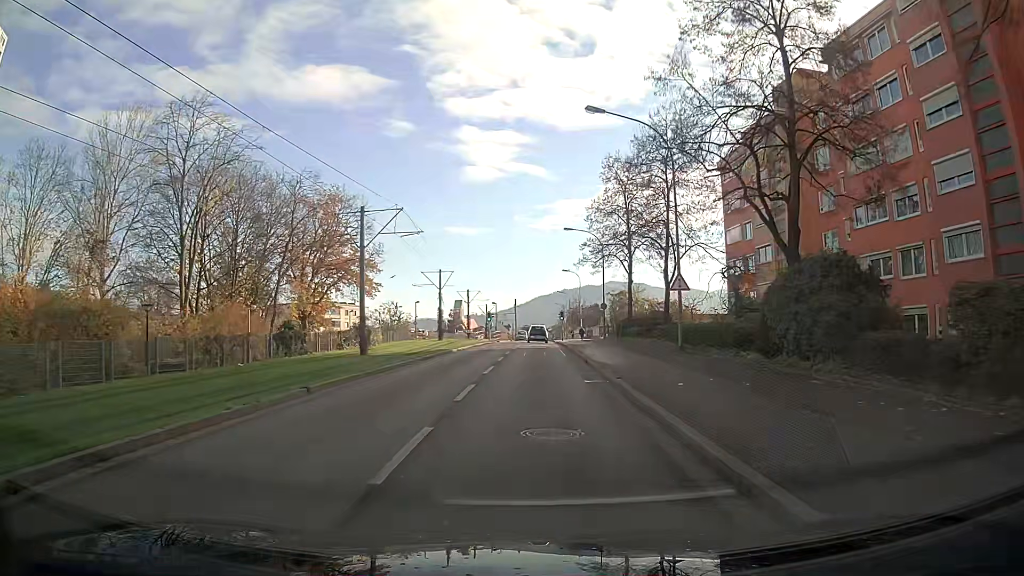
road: tertiary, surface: asphalt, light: Day
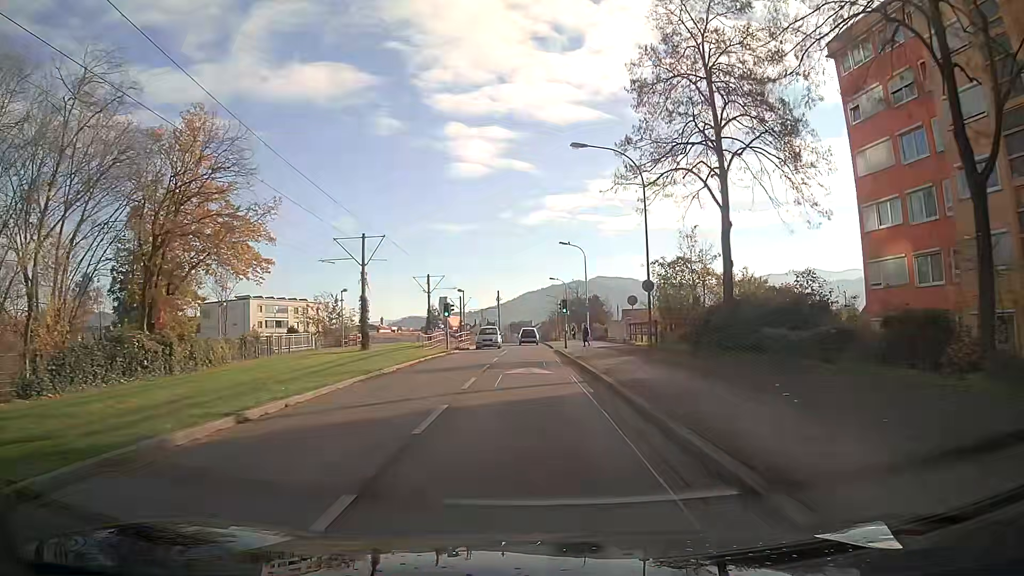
(+0.3, +27.4) m; +1°
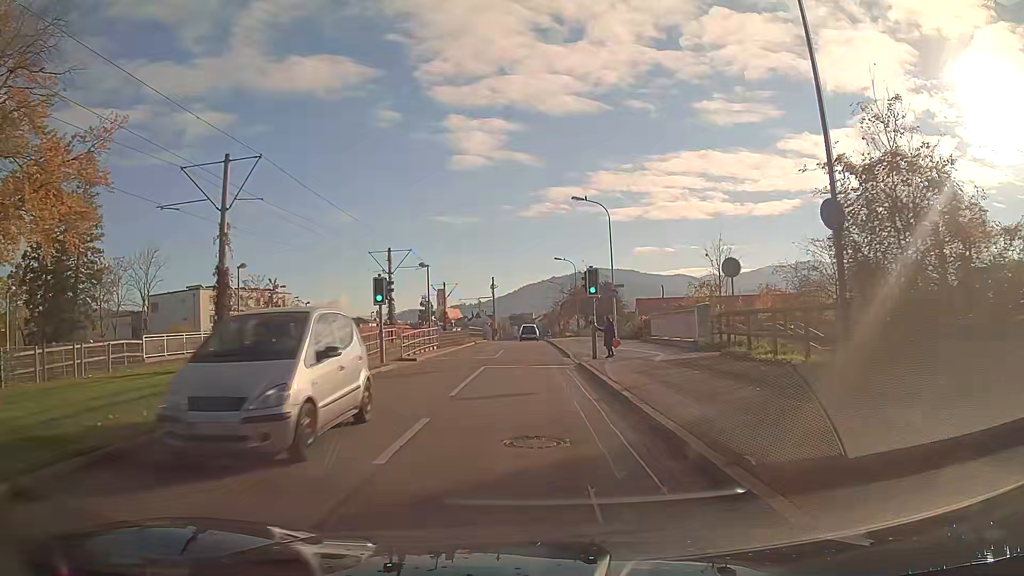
(0.0, +19.9) m; 0°
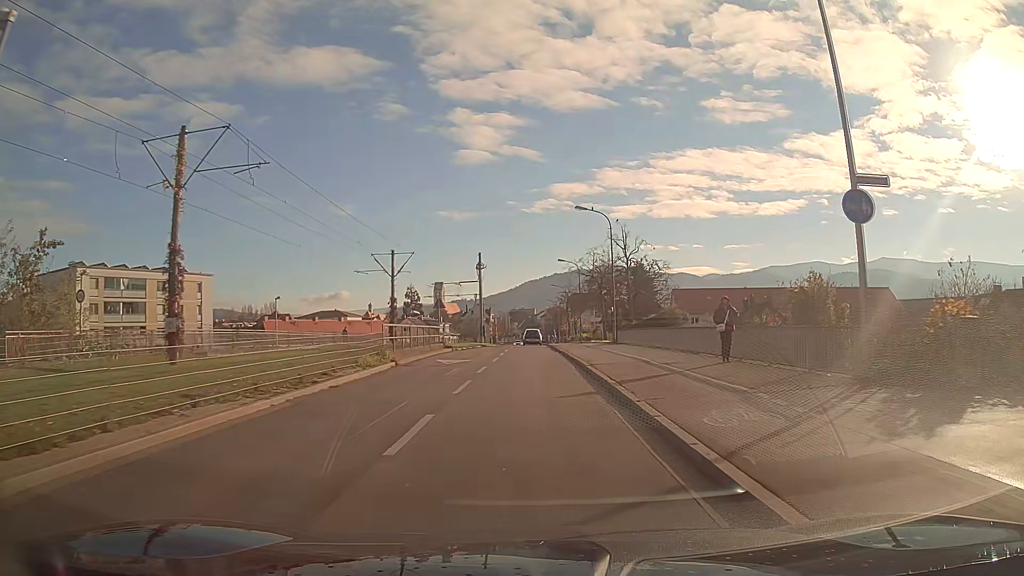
(+0.1, +32.9) m; 0°
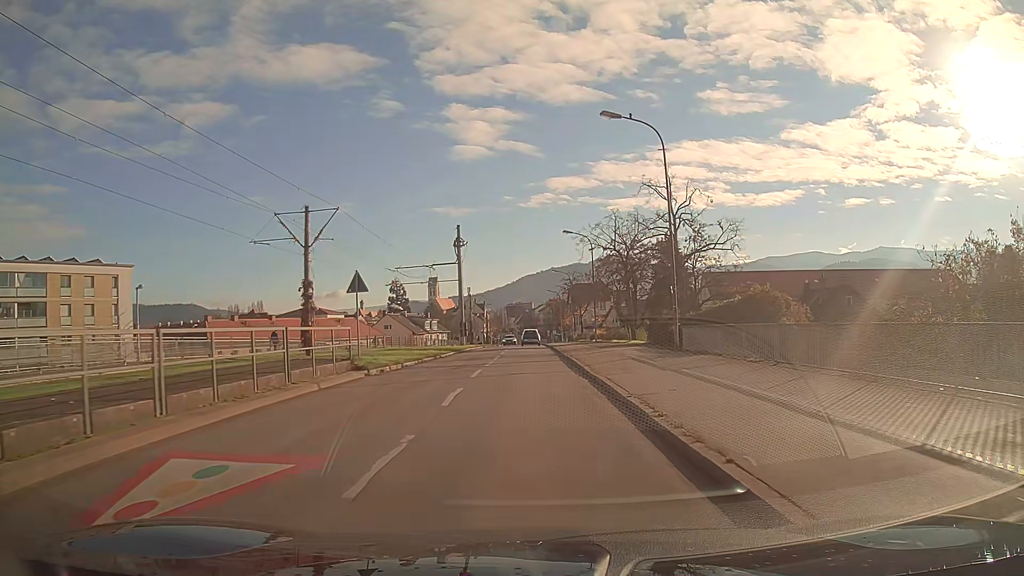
(+0.1, +19.8) m; 0°
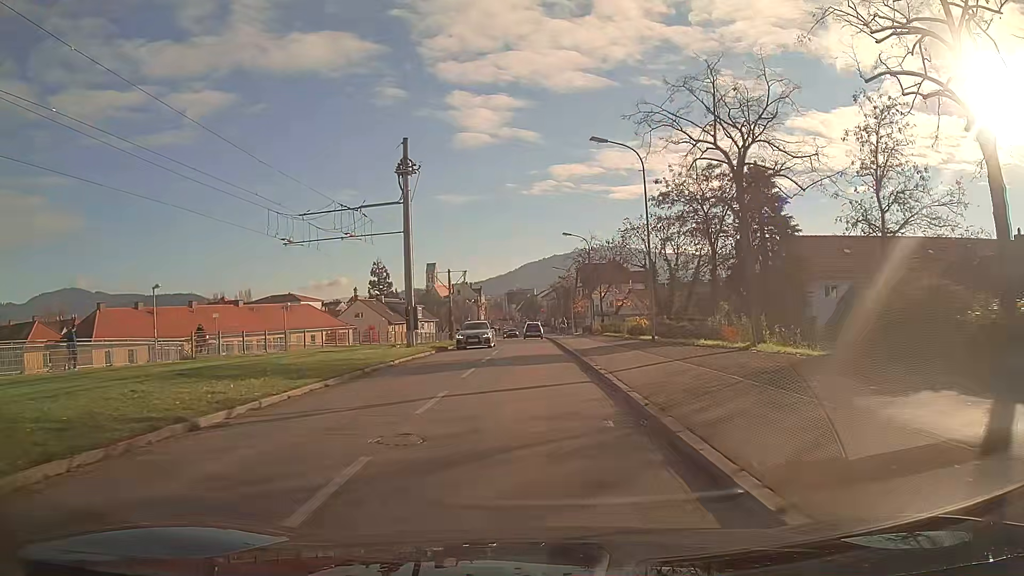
(-0.1, +25.9) m; 0°
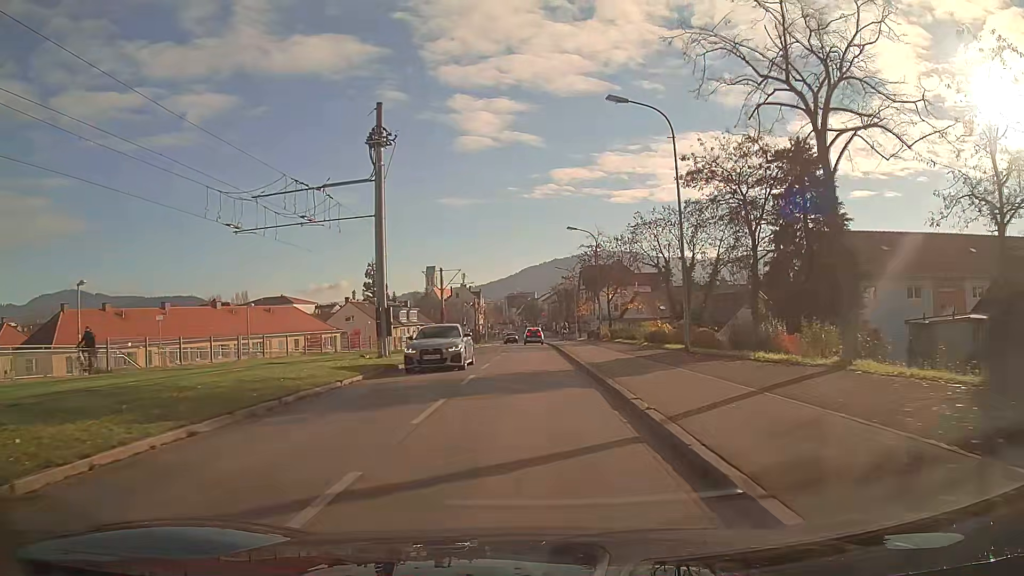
(0.0, +6.5) m; 0°
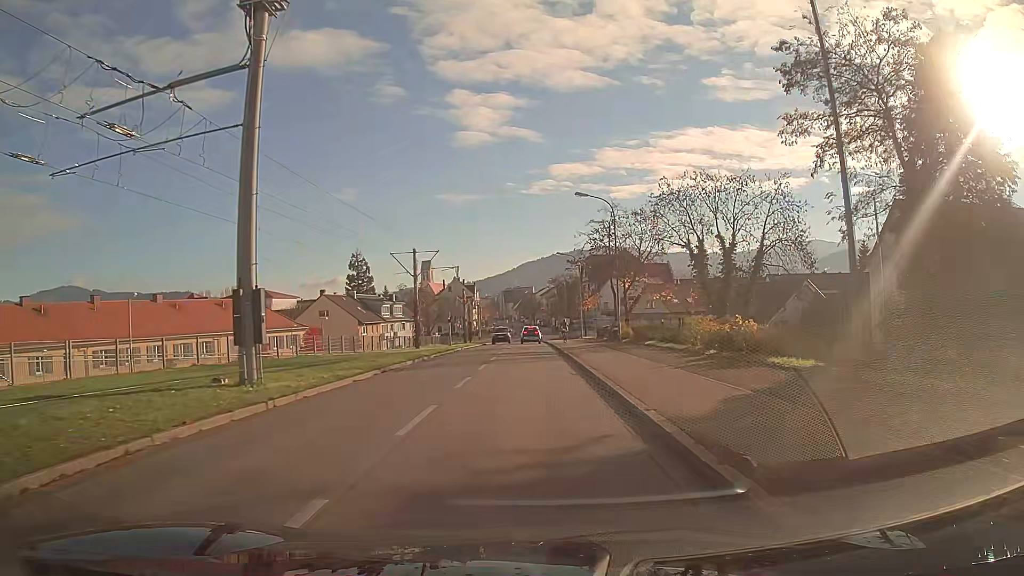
(0.0, +13.1) m; 0°
(0, +10) (0, +20) (0, +30) (0, +40) (0, +50) (0, +60) (0, +70) (0, +80) (0, +90) (0, +100) m
